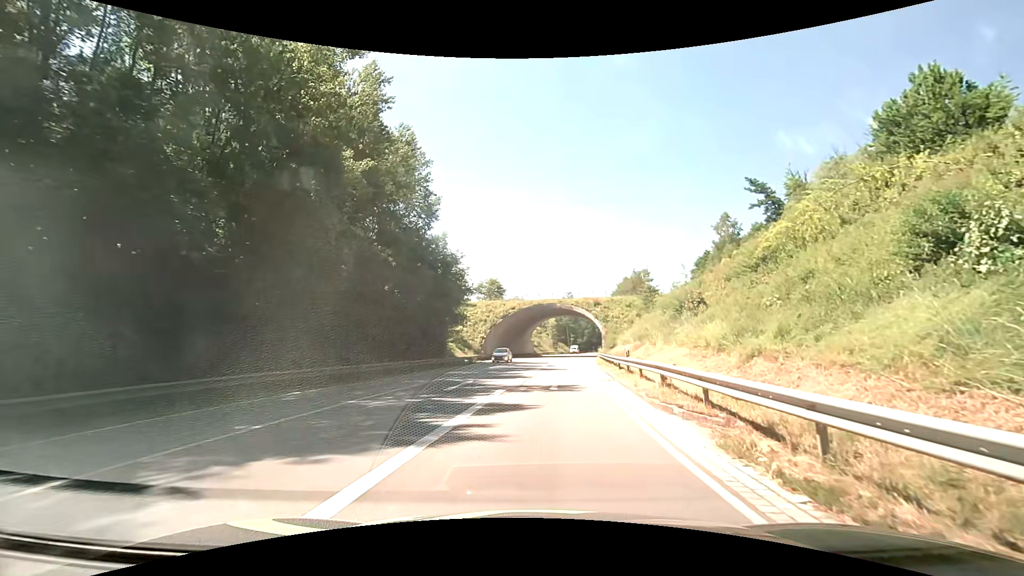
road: primary_link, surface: asphalt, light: Day
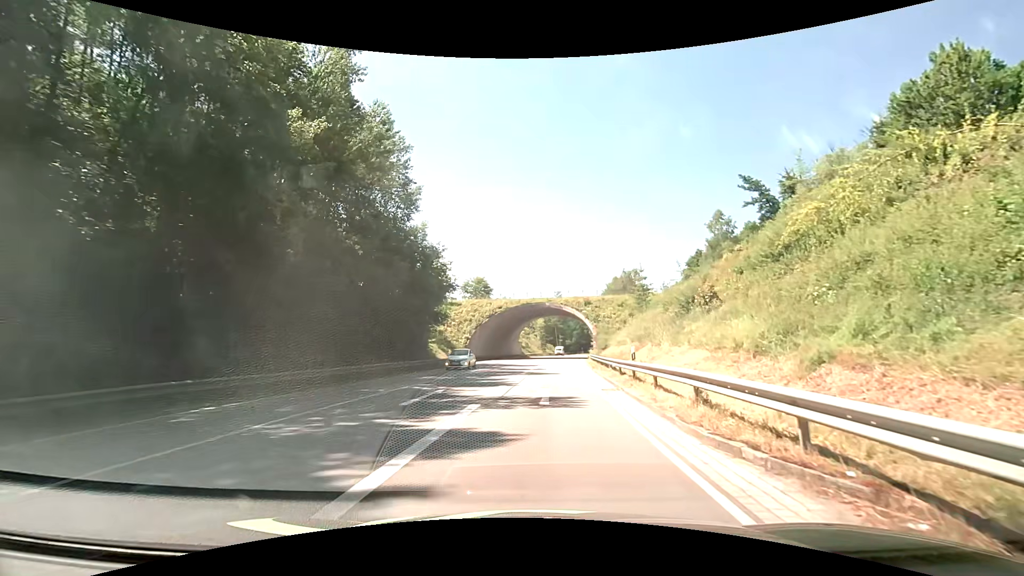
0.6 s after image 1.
(+0.1, +4.0) m; +2°
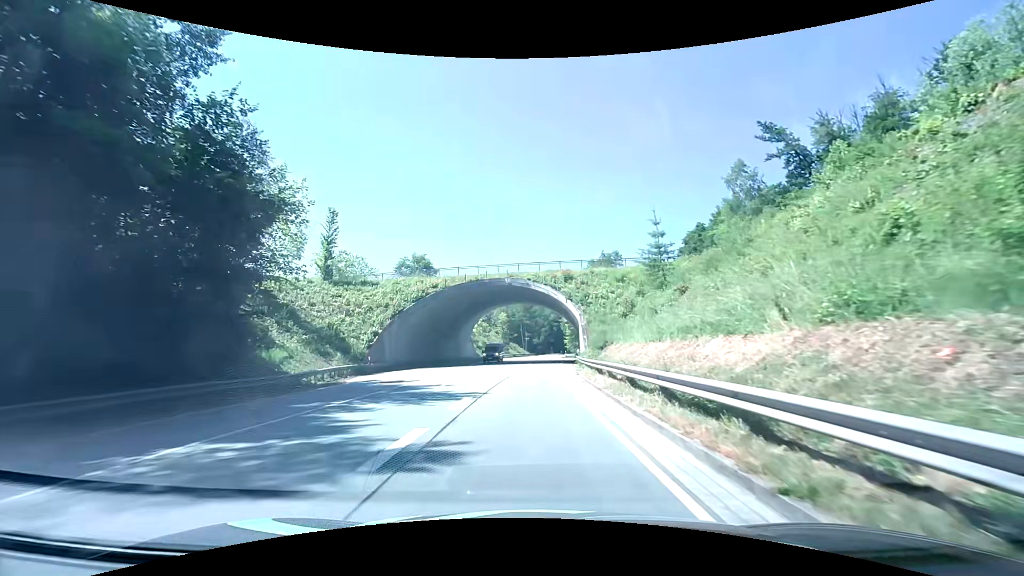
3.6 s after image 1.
(+1.4, +28.1) m; +5°
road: primary
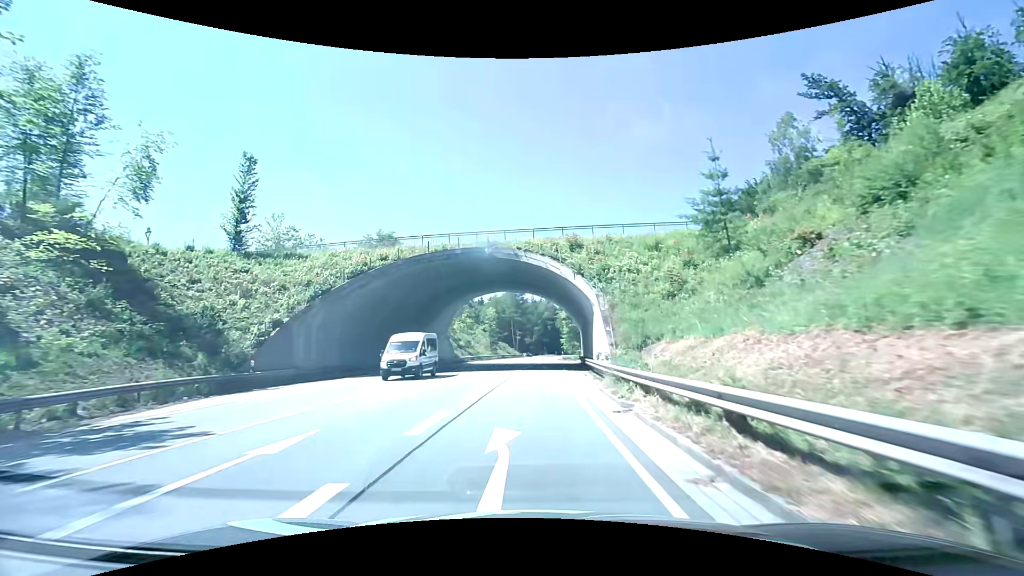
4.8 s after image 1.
(-0.1, +16.0) m; 0°
